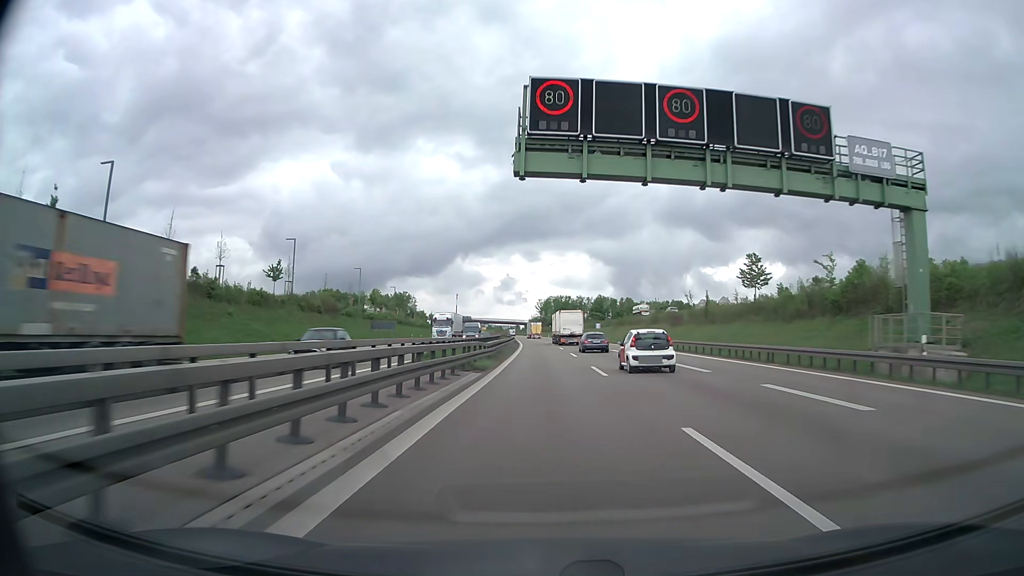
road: trunk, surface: asphalt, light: Day
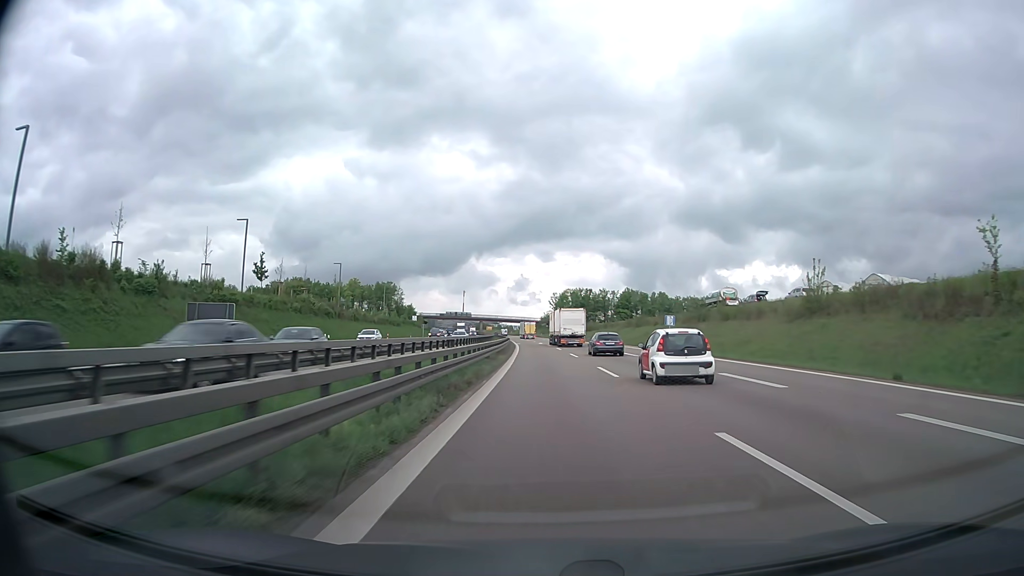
(-0.6, +54.6) m; -1°
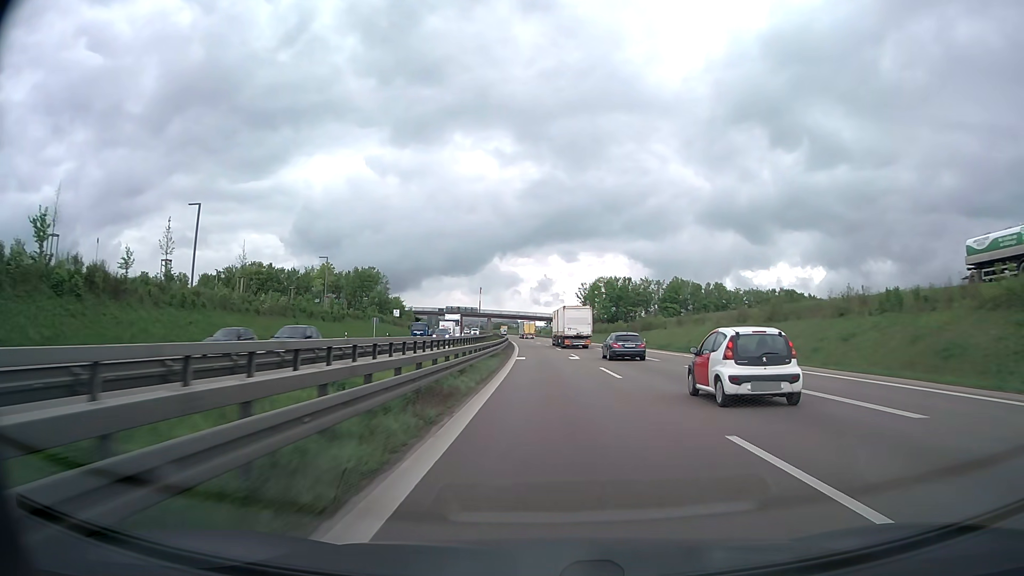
(-0.7, +54.4) m; -2°
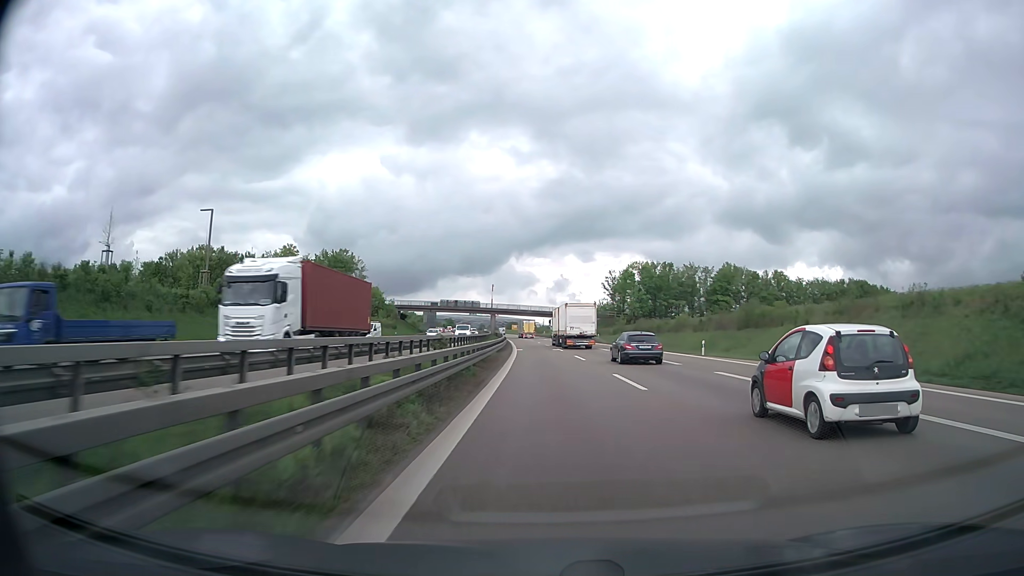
(-0.6, +40.7) m; -1°
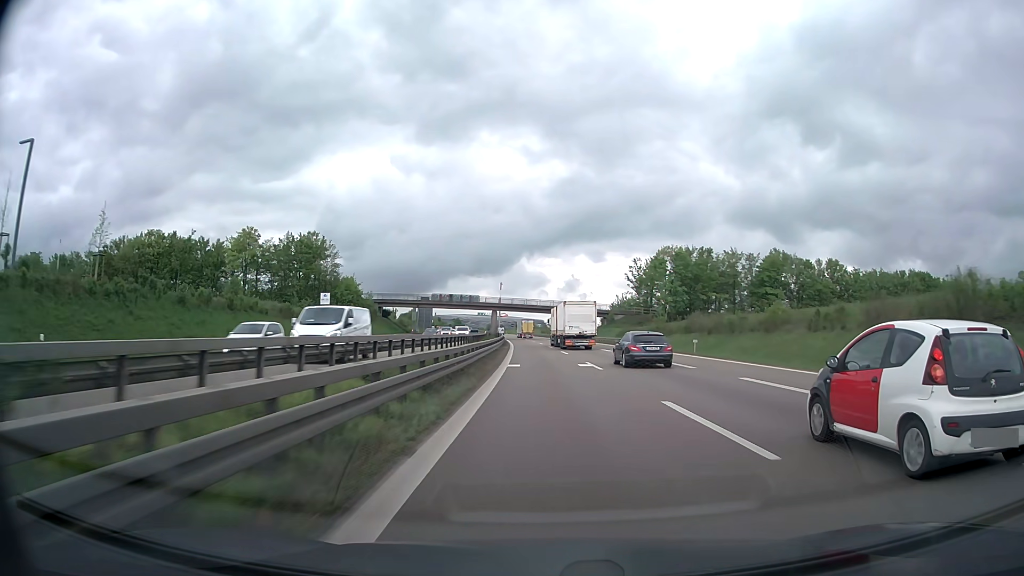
(-0.2, +27.2) m; -1°
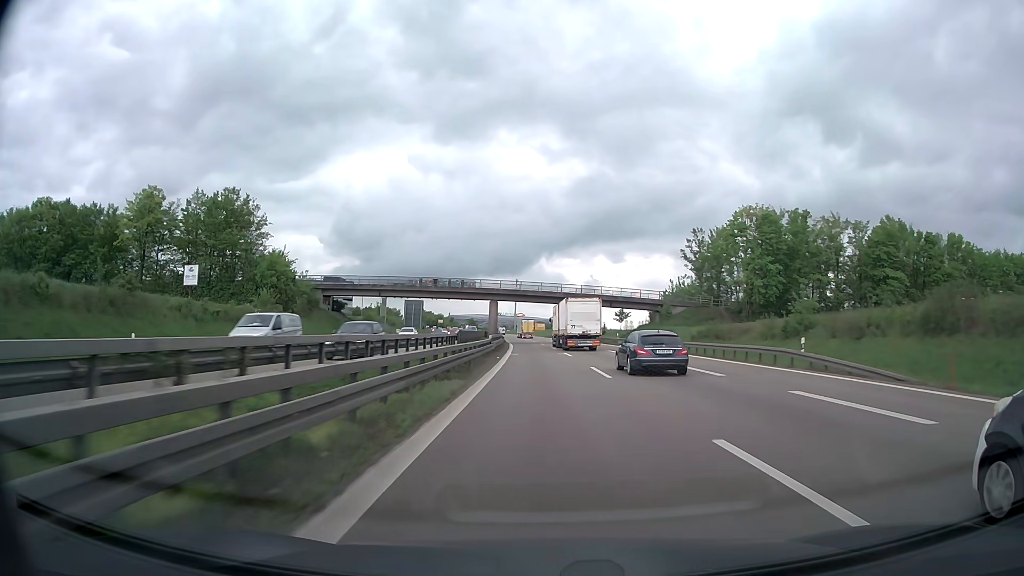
(-0.5, +40.7) m; -1°
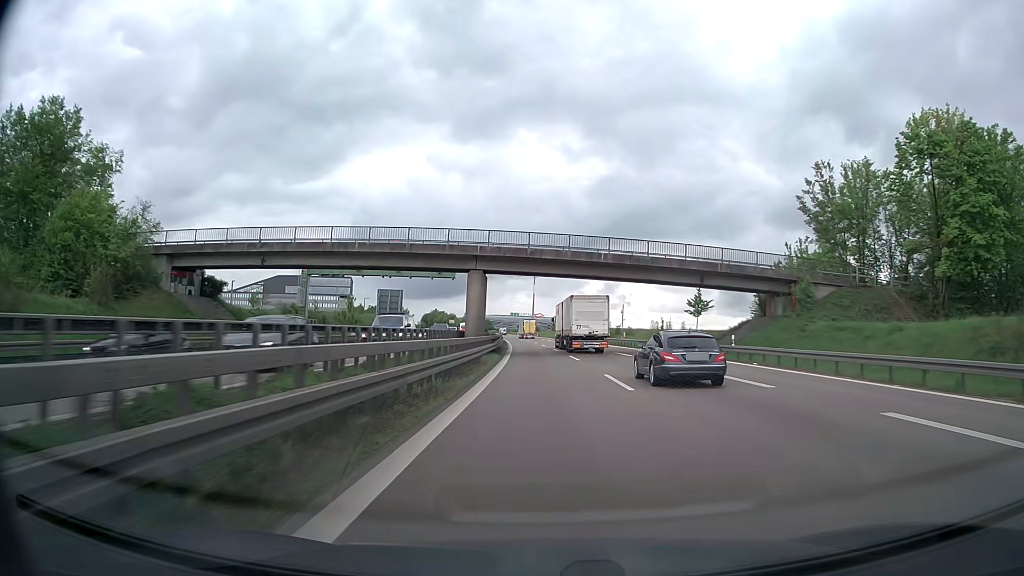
(-0.6, +40.4) m; -2°
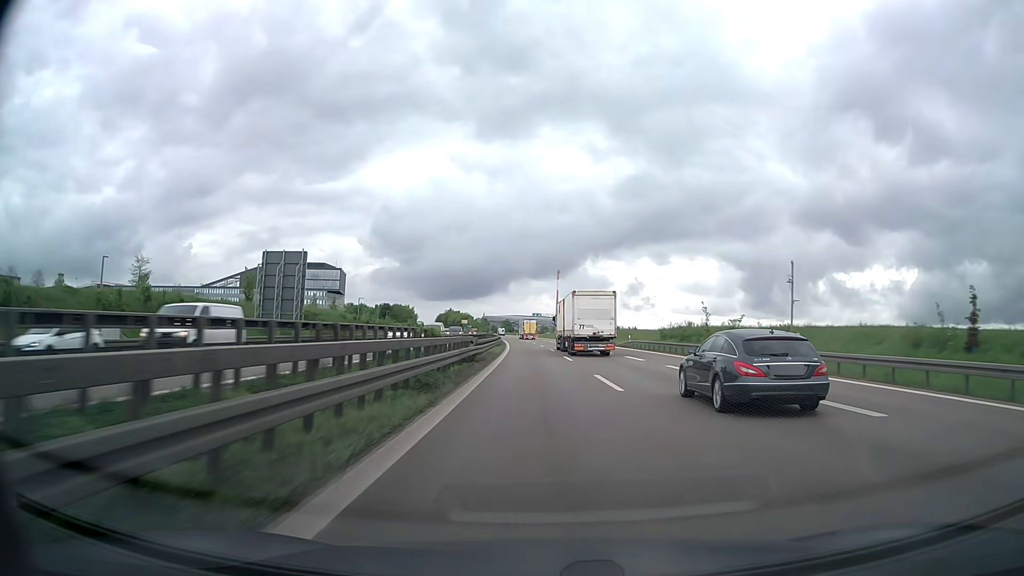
(-0.8, +54.3) m; -1°
(0, +10) (0, +20) (-1, +30) (-1, +40) (-1, +50) (-2, +60) (-2, +70) (-3, +80) (-4, +90) (-4, +100) m
